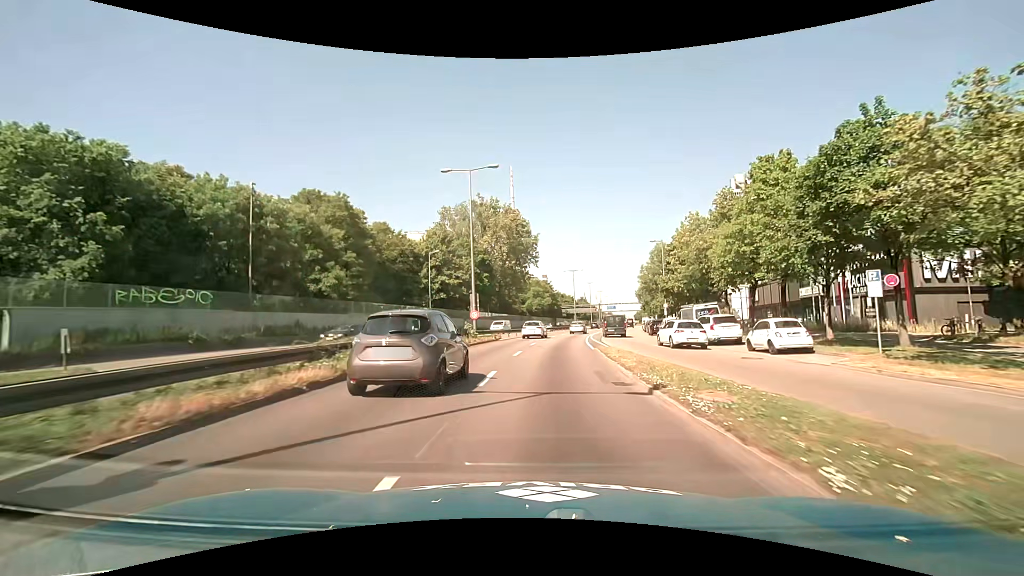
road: trunk_link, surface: asphalt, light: Day
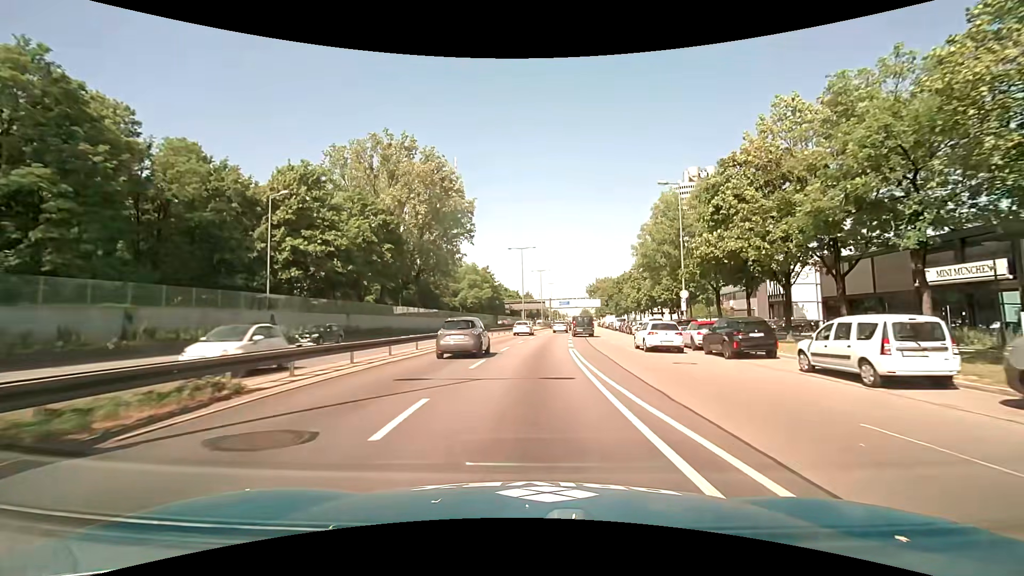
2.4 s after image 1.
(+2.0, +31.6) m; +6°
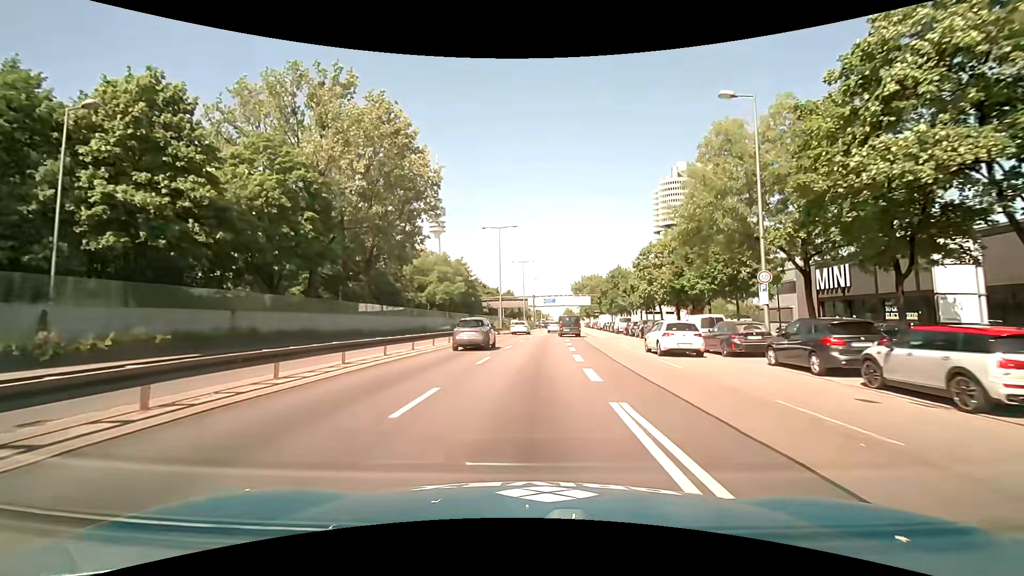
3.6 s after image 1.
(+0.4, +16.9) m; +2°
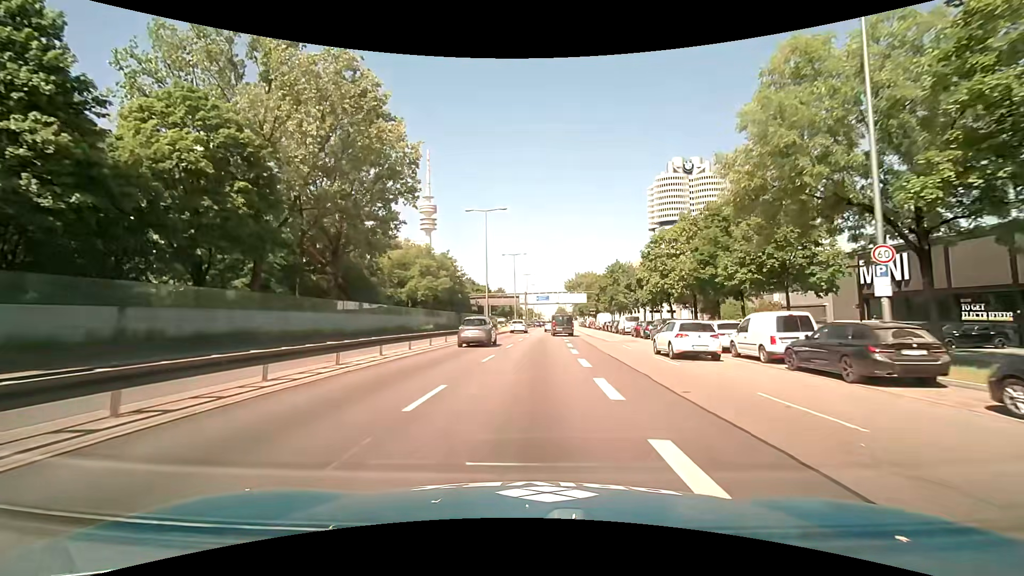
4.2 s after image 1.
(+0.1, +8.6) m; +1°
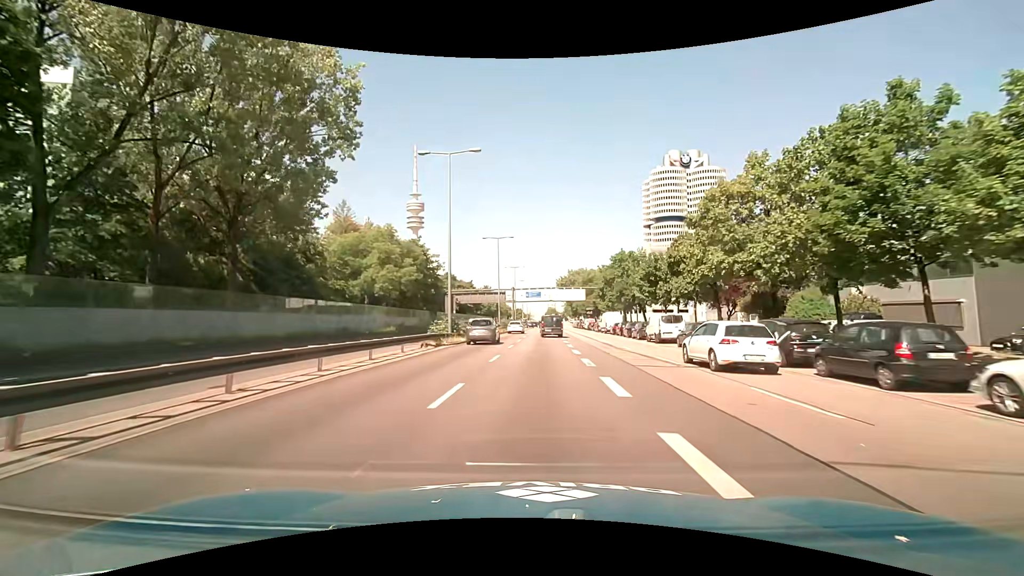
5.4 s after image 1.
(+0.2, +17.8) m; +1°
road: trunk
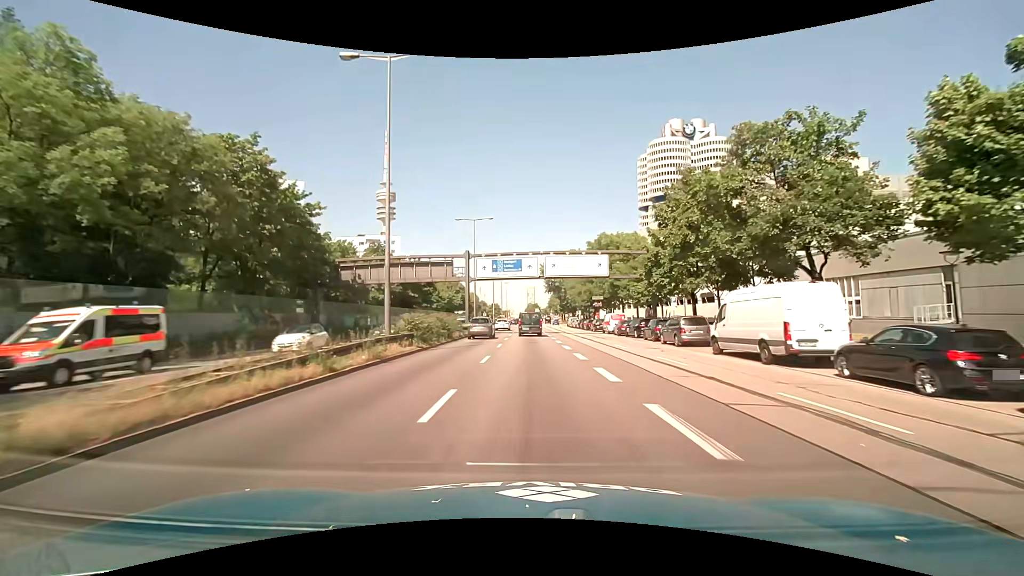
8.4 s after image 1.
(+1.0, +46.3) m; +2°
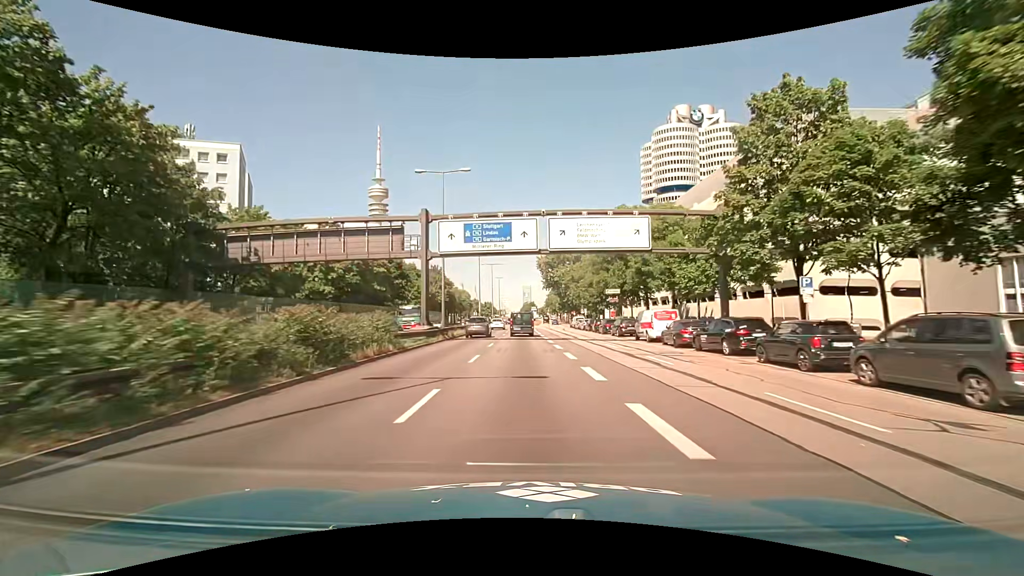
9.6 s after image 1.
(+0.1, +18.1) m; 0°
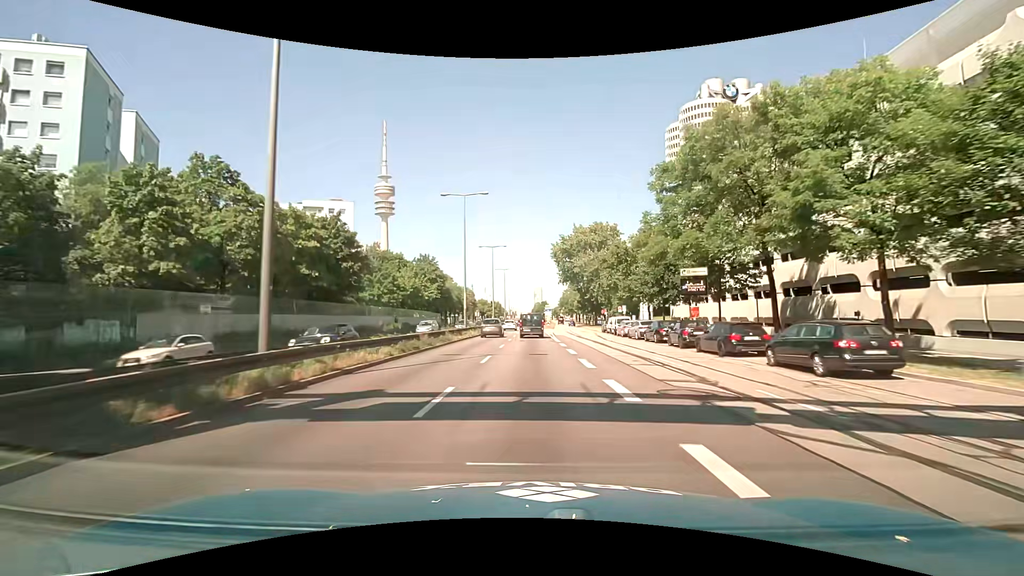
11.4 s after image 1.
(-0.2, +26.5) m; -1°
(0, +10) (0, +20) (0, +30) (0, +40) (0, +50) (0, +60) (0, +70) (0, +80) (+1, +90) (+1, +100) m
